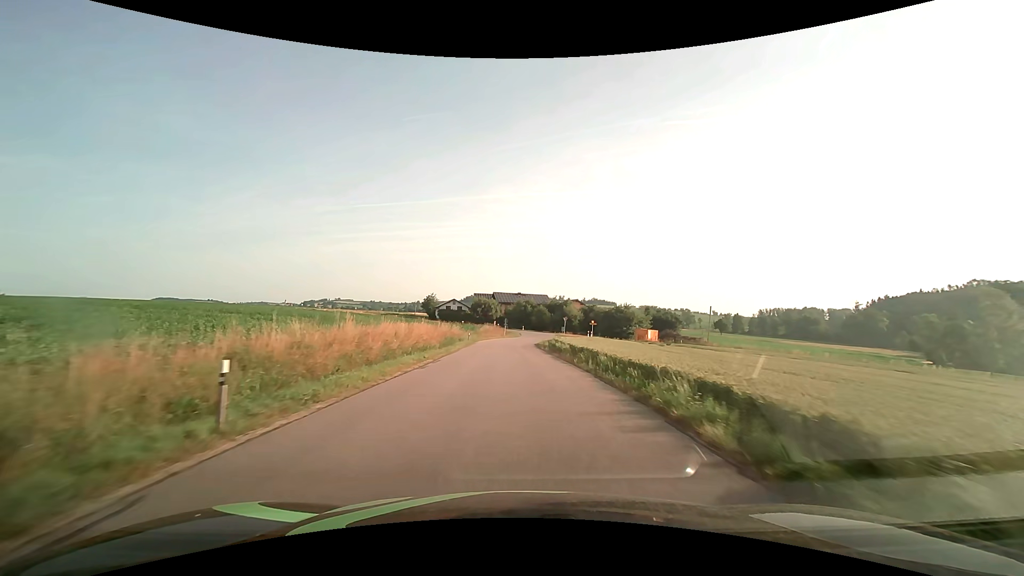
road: tertiary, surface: asphalt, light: Day
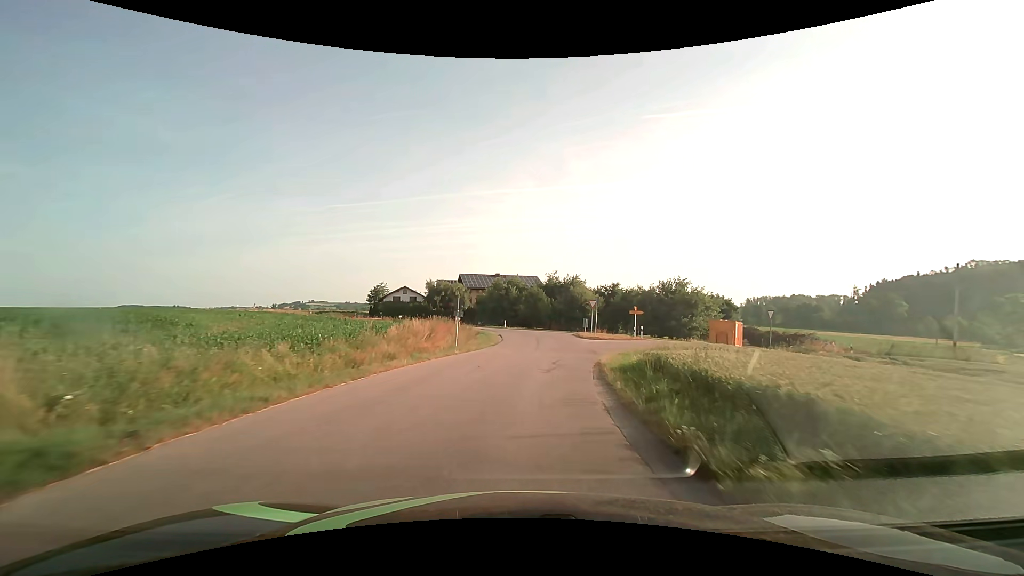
(+0.1, +42.9) m; +2°
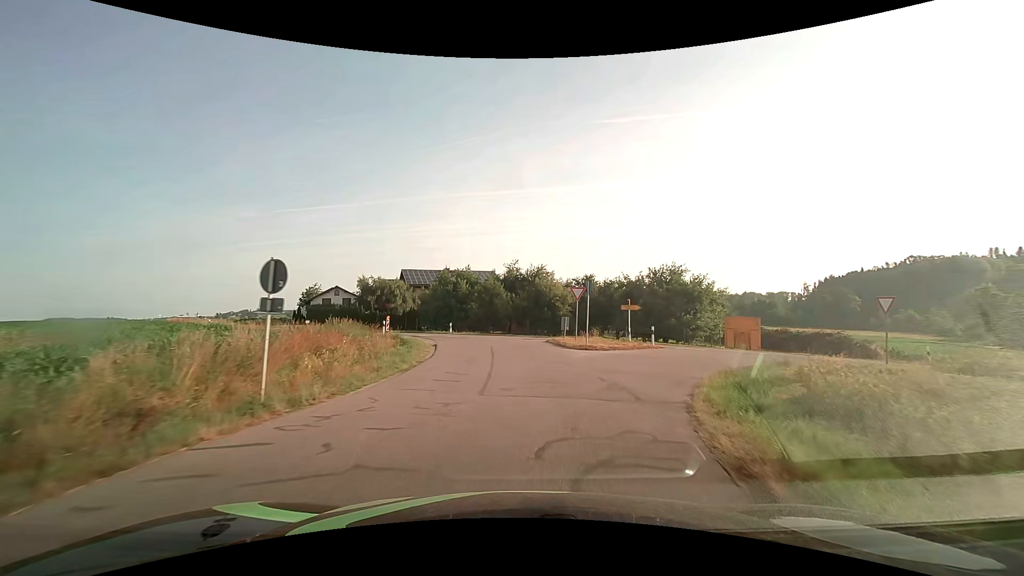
(+0.6, +14.4) m; +5°
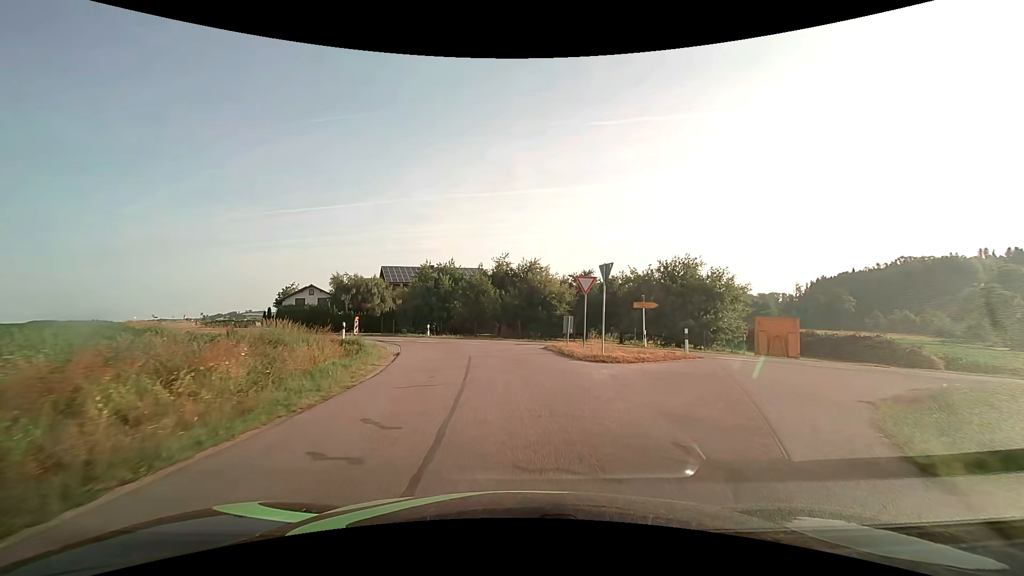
(+0.1, +6.5) m; +1°
(0, +10) (-1, +20) (-5, +29) (-11, +37) (-19, +44) (-26, +50) (-33, +57) (-40, +65) (-46, +72) (-53, +80) m
